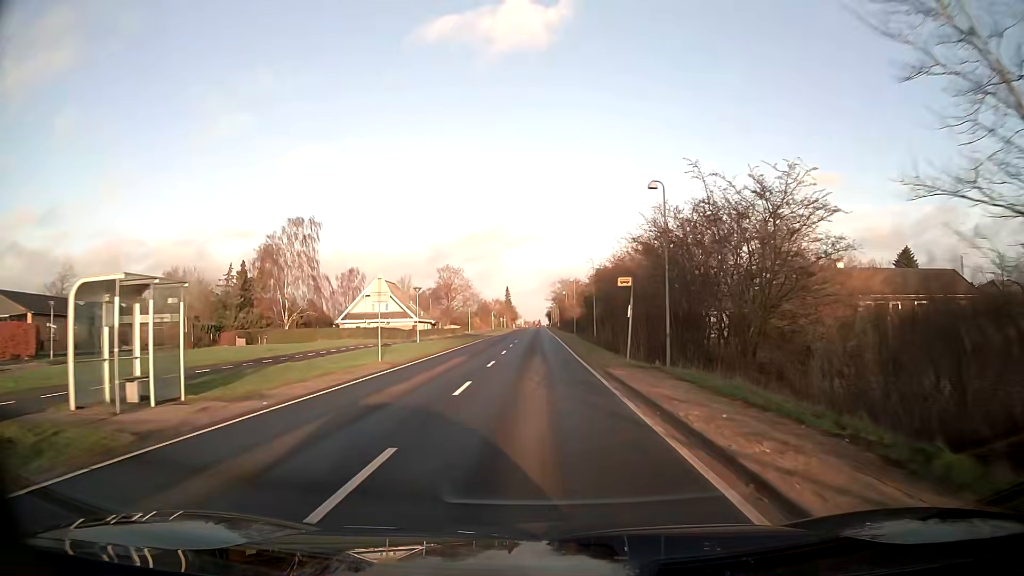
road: tertiary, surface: asphalt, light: Day
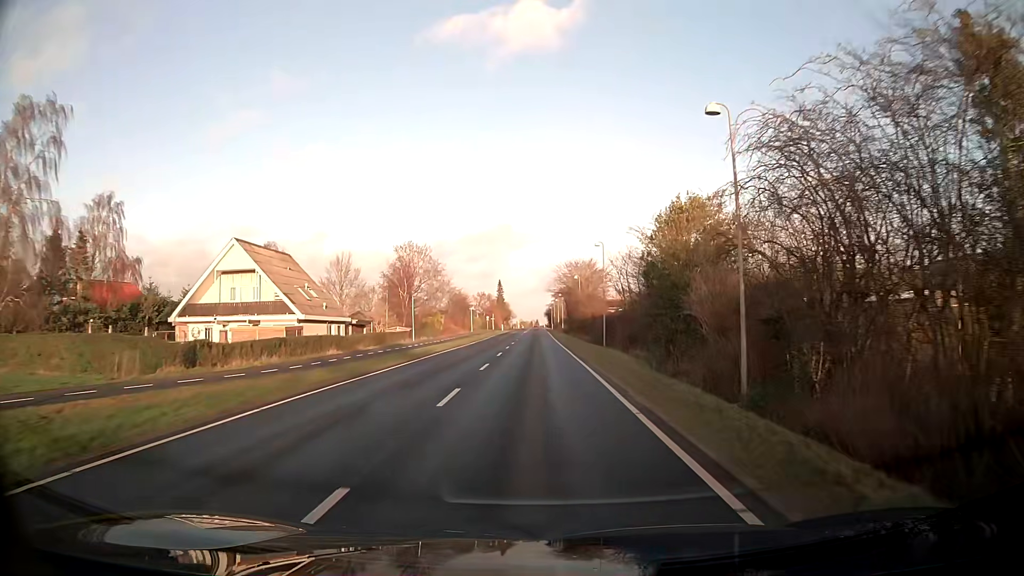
(0.0, +41.5) m; 0°
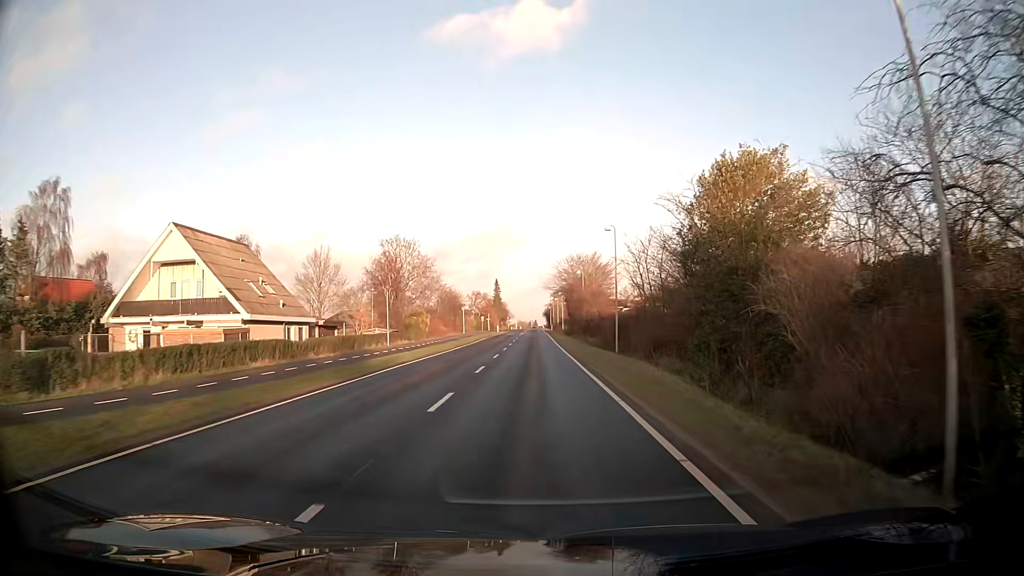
(0.0, +8.5) m; +1°
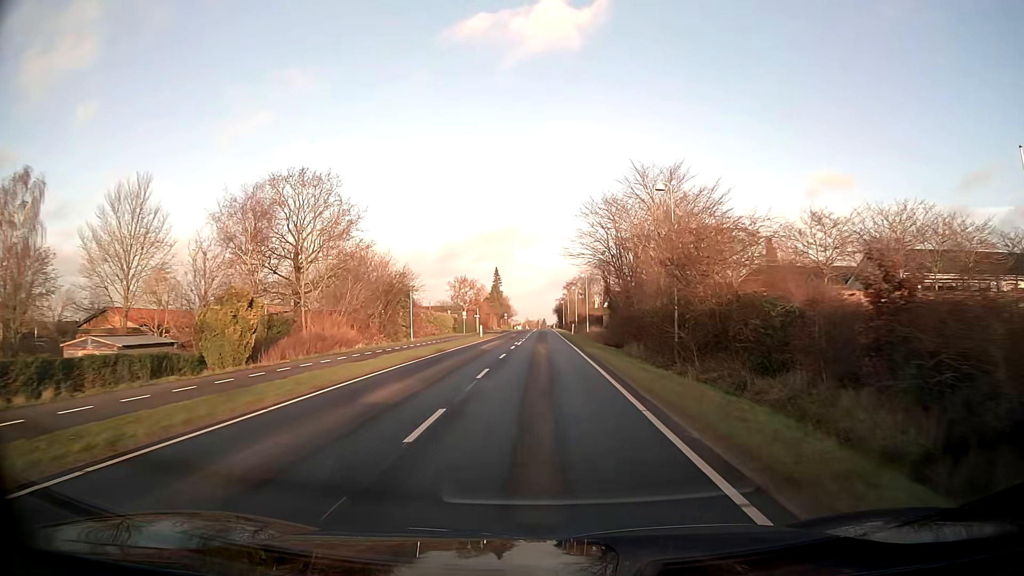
(-0.5, +42.3) m; -1°
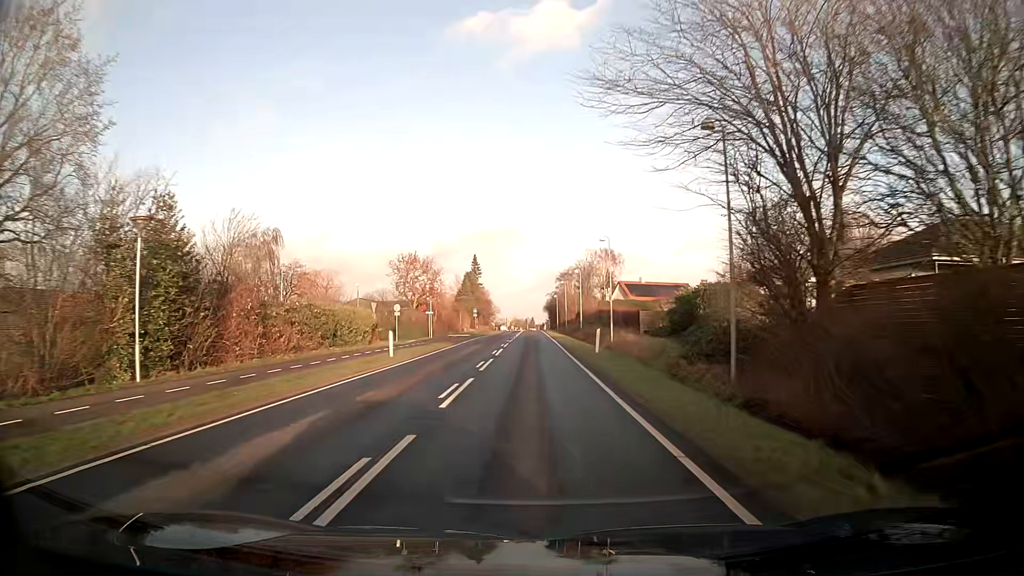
(+0.1, +34.0) m; 0°
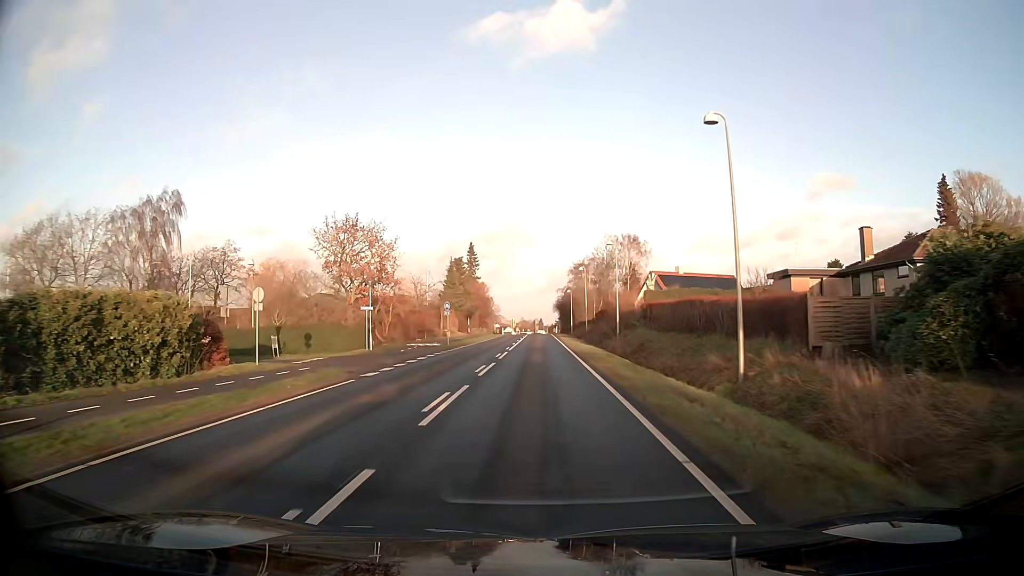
(0.0, +25.8) m; 0°
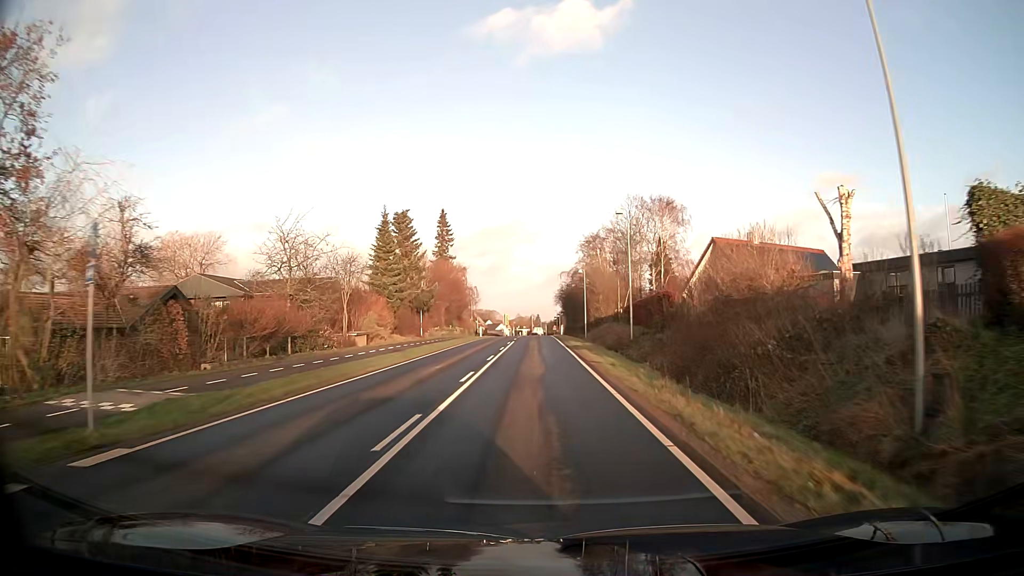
(0.0, +34.8) m; 0°
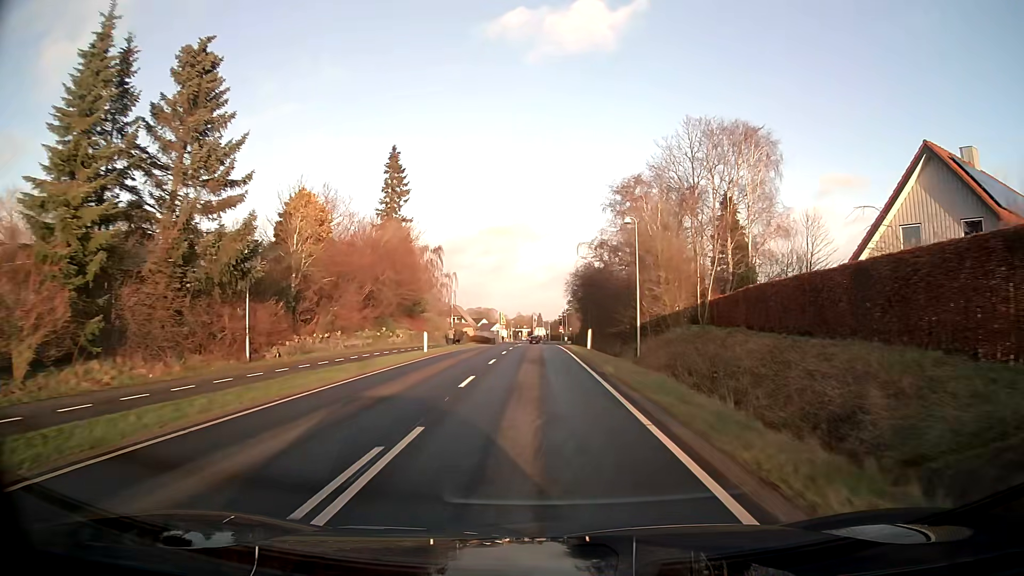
(-0.1, +34.1) m; 0°
(0, +10) (0, +20) (0, +30) (0, +40) (0, +50) (0, +60) (0, +70) (0, +80) (0, +90) (0, +100) m
